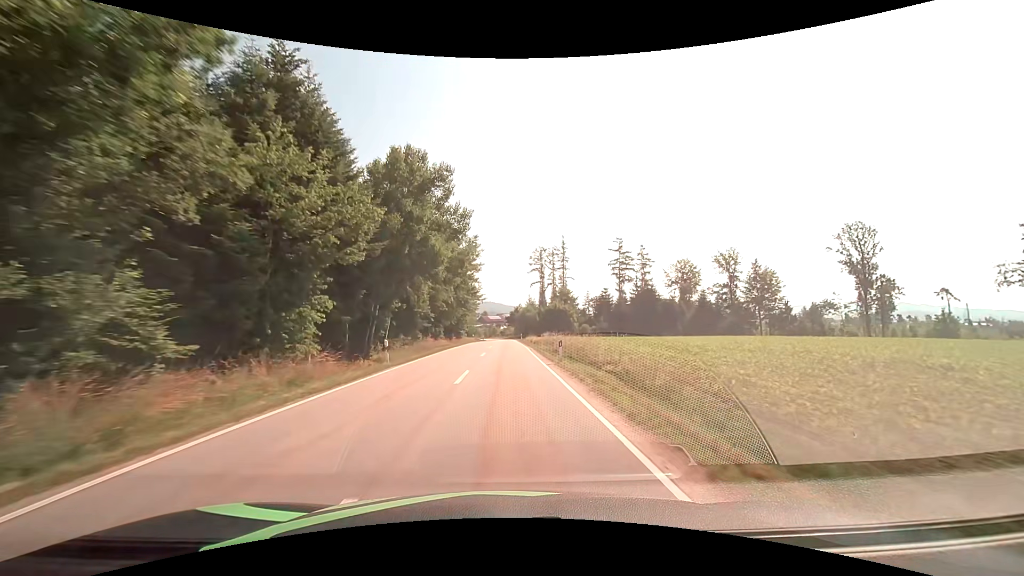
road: tertiary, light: Day
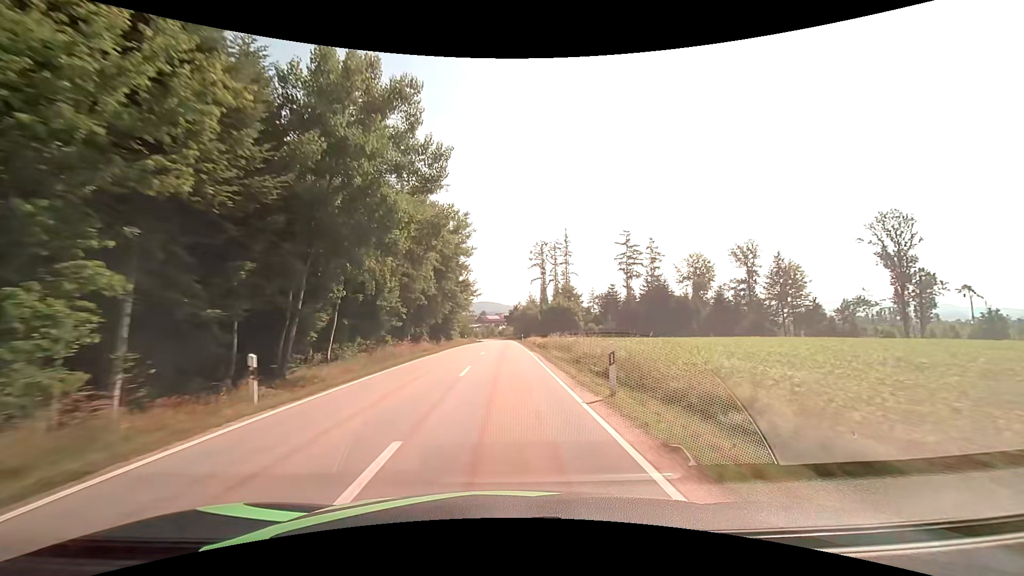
(0.0, +10.3) m; 0°
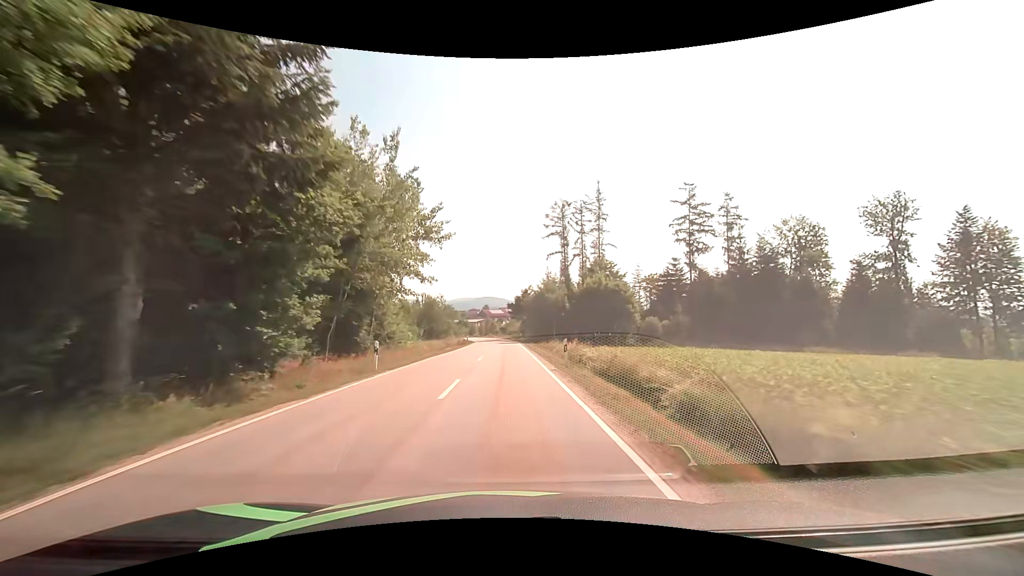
(-0.2, +41.9) m; -1°
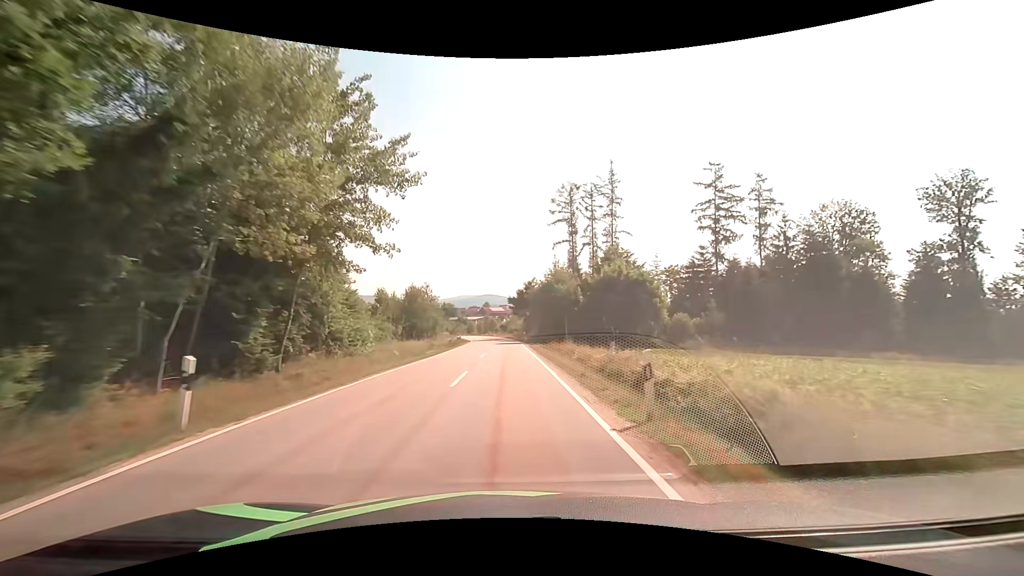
(0.0, +10.6) m; 0°
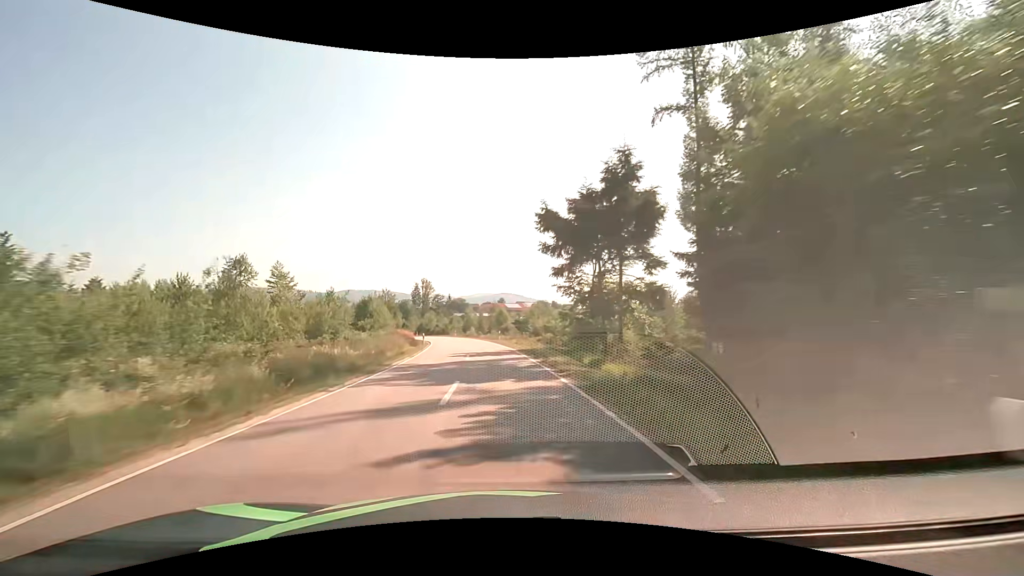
(-0.3, +52.9) m; -2°
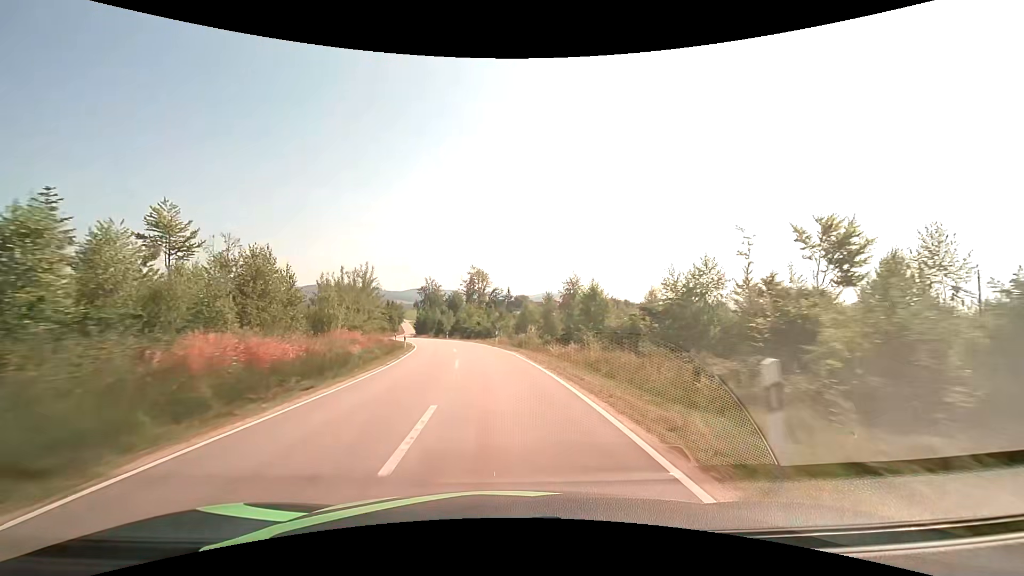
(-2.3, +41.6) m; -7°
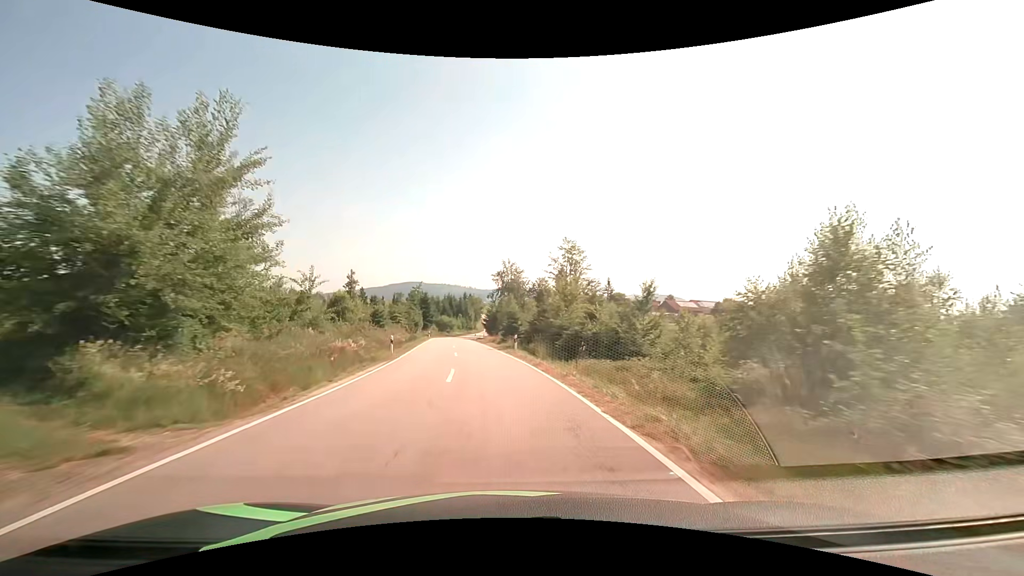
(-3.7, +41.3) m; -10°
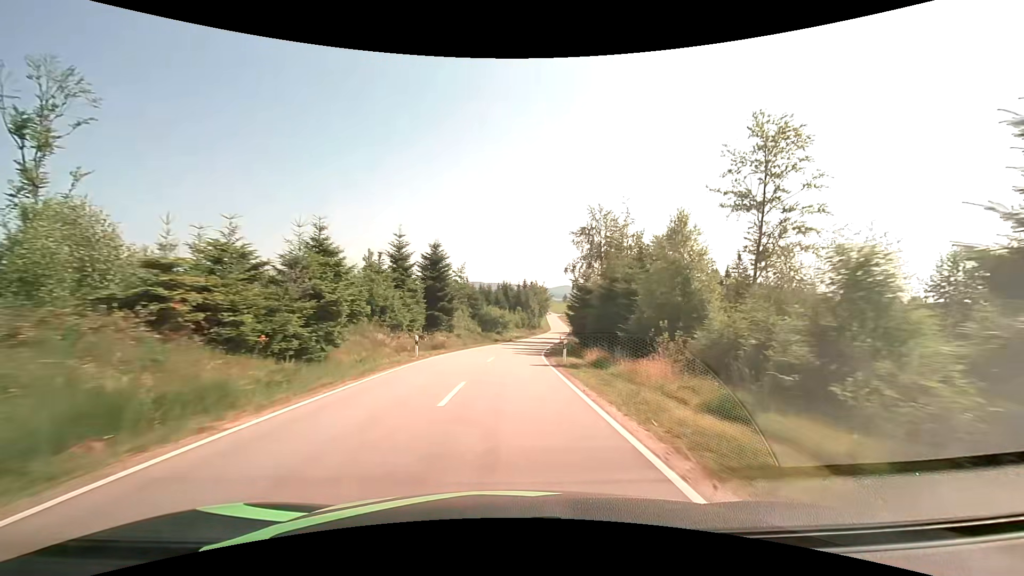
(-4.8, +53.3) m; -7°
(0, +10) (0, +20) (+1, +30) (+1, +40) (+2, +50) (+4, +60) (+5, +70) (+6, +80) (+8, +90) (+9, +99) m
